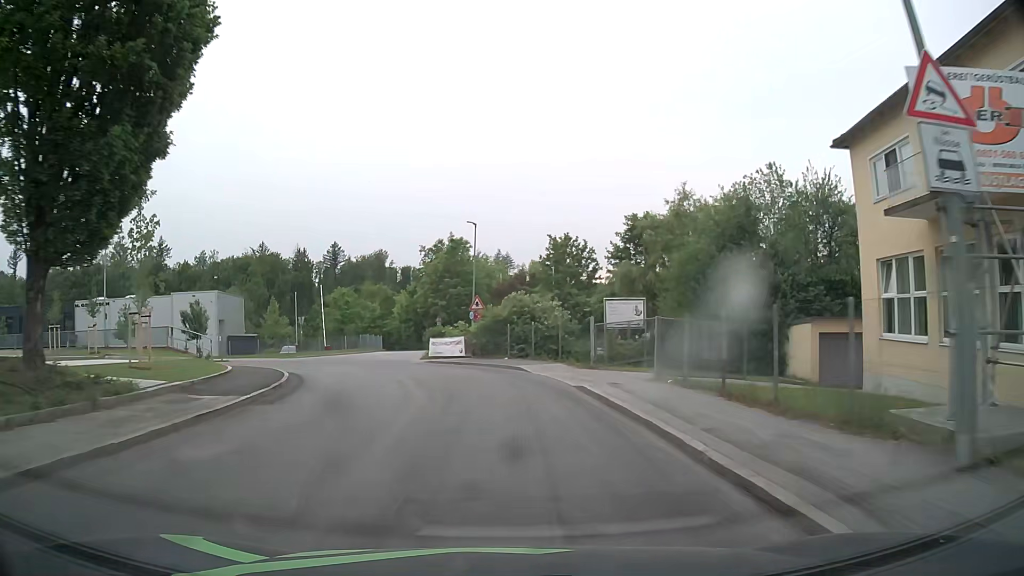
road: residential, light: Day
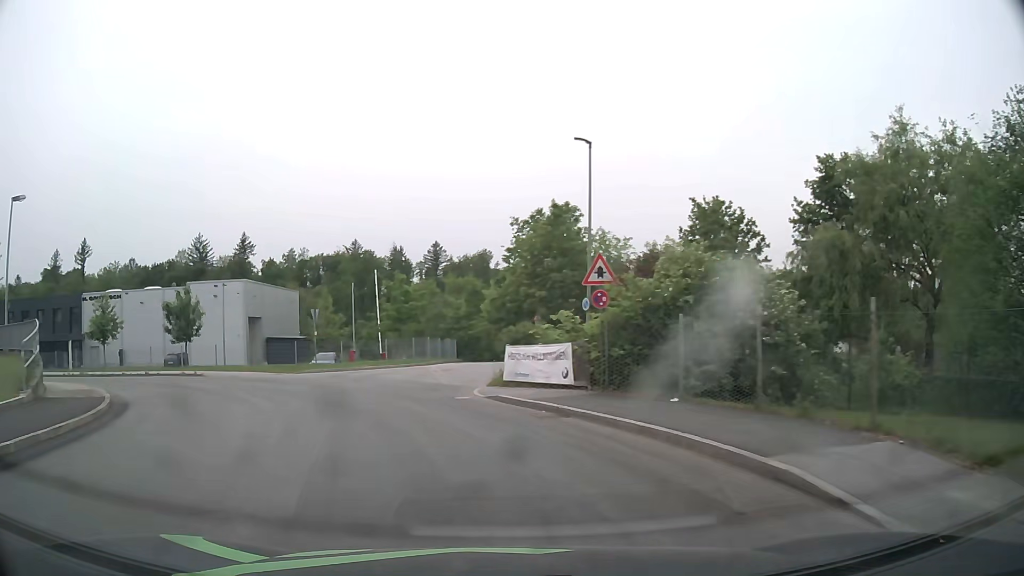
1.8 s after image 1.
(-0.7, +18.5) m; -8°
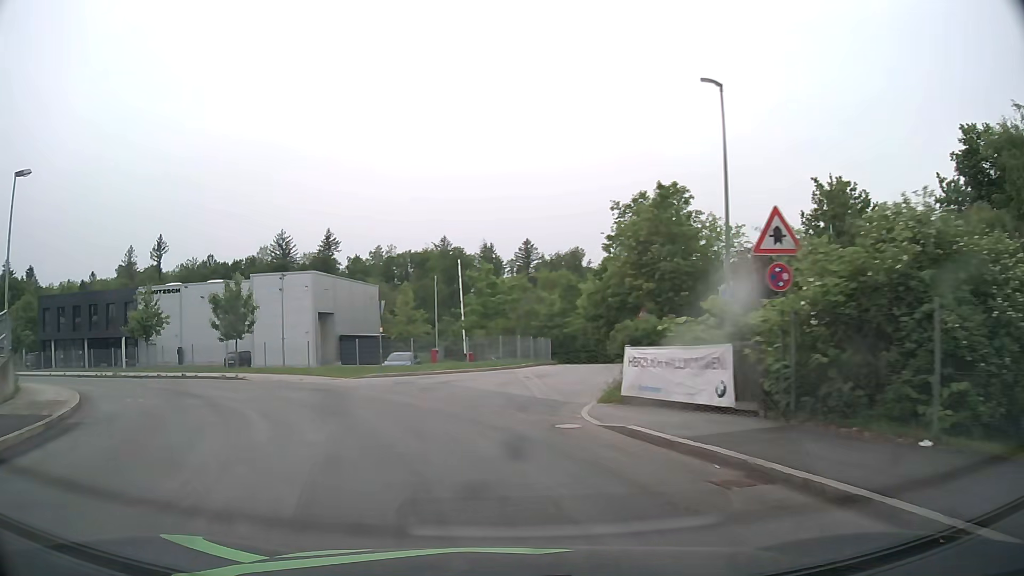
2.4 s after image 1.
(-0.4, +5.5) m; -7°
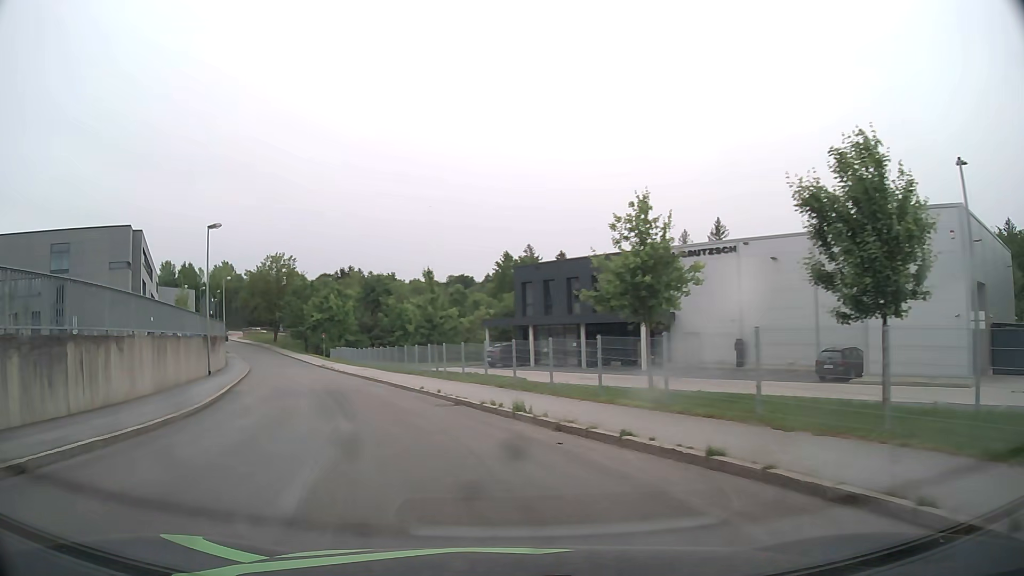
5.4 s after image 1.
(-9.5, +21.8) m; -48°
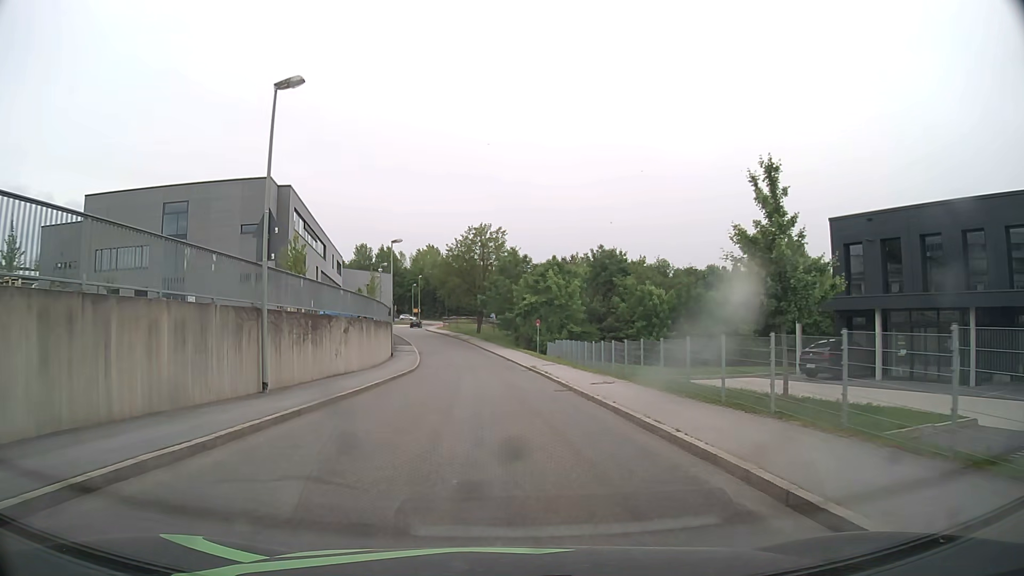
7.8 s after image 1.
(-4.7, +19.6) m; -20°
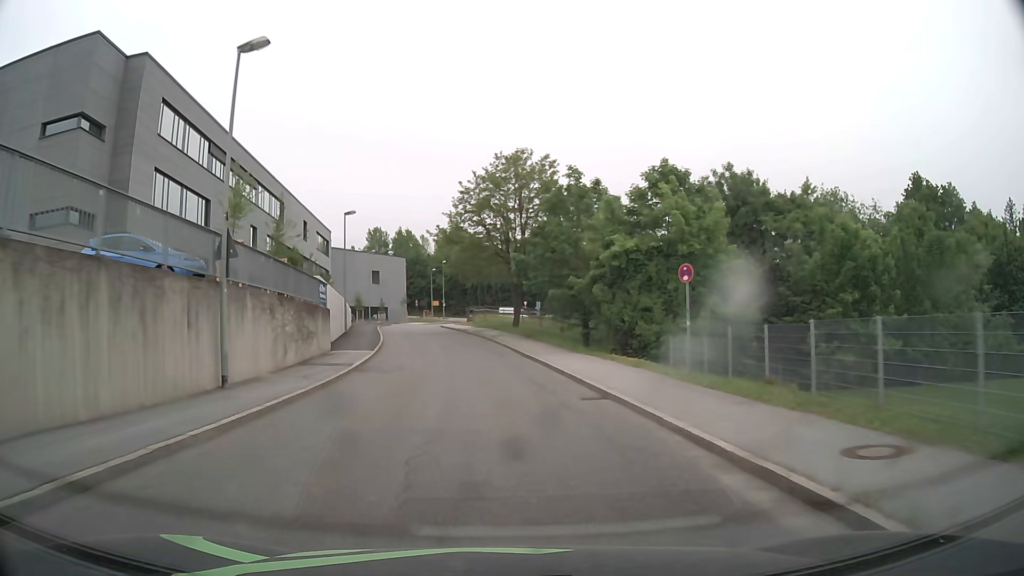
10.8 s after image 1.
(-0.6, +32.8) m; -3°
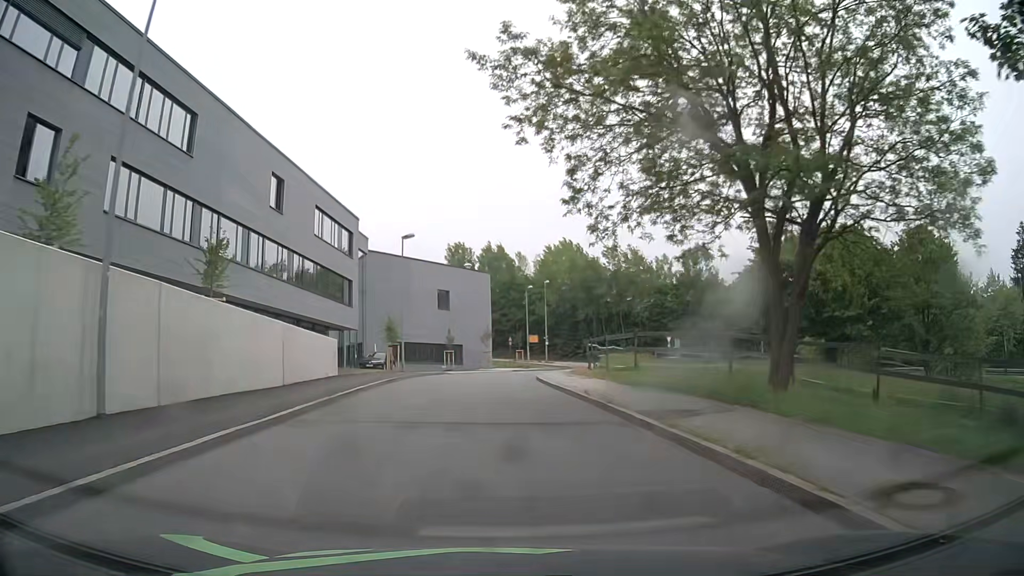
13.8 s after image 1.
(-2.7, +35.4) m; -9°
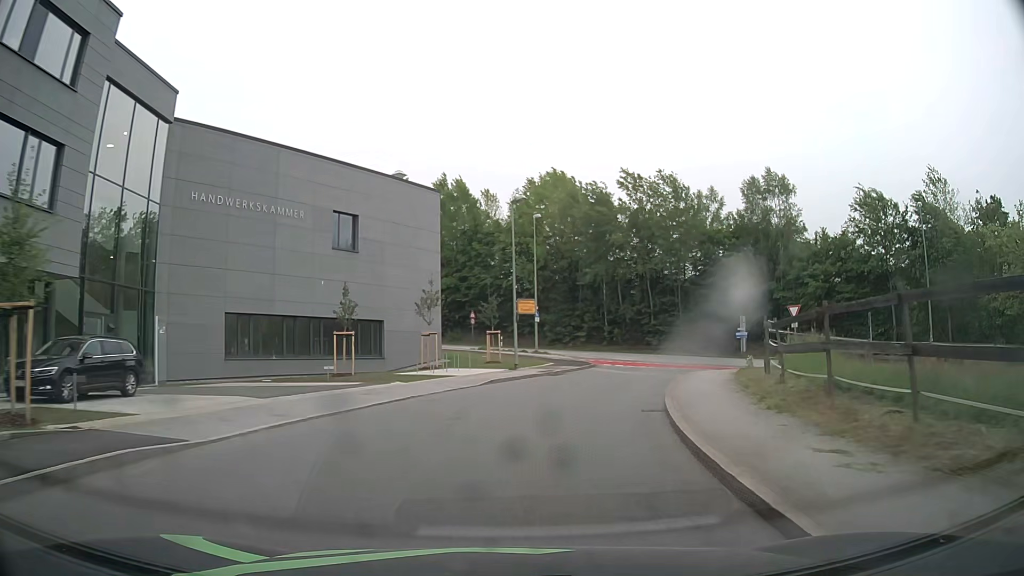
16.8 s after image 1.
(-0.3, +35.2) m; +3°
